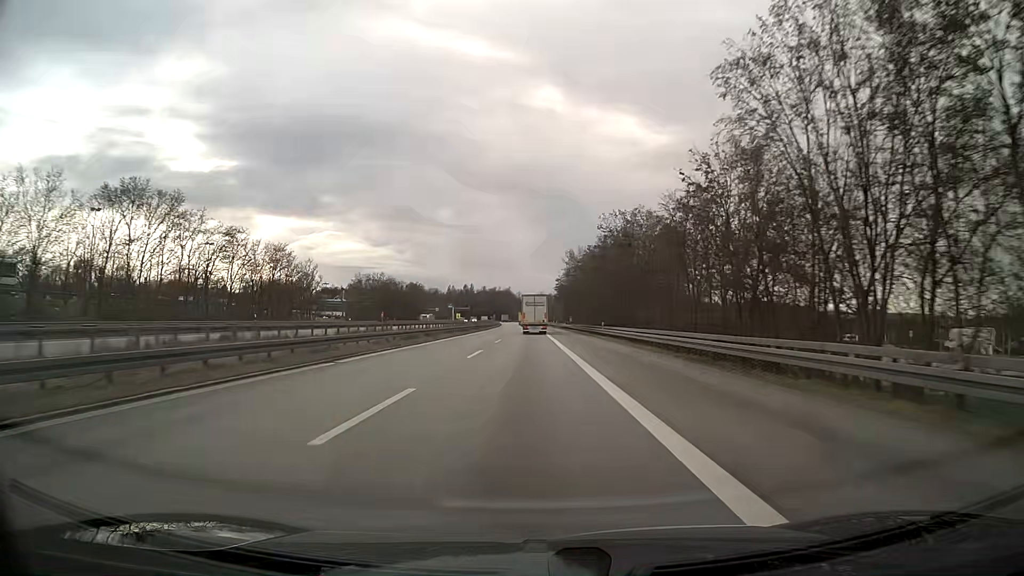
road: motorway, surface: asphalt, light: Day
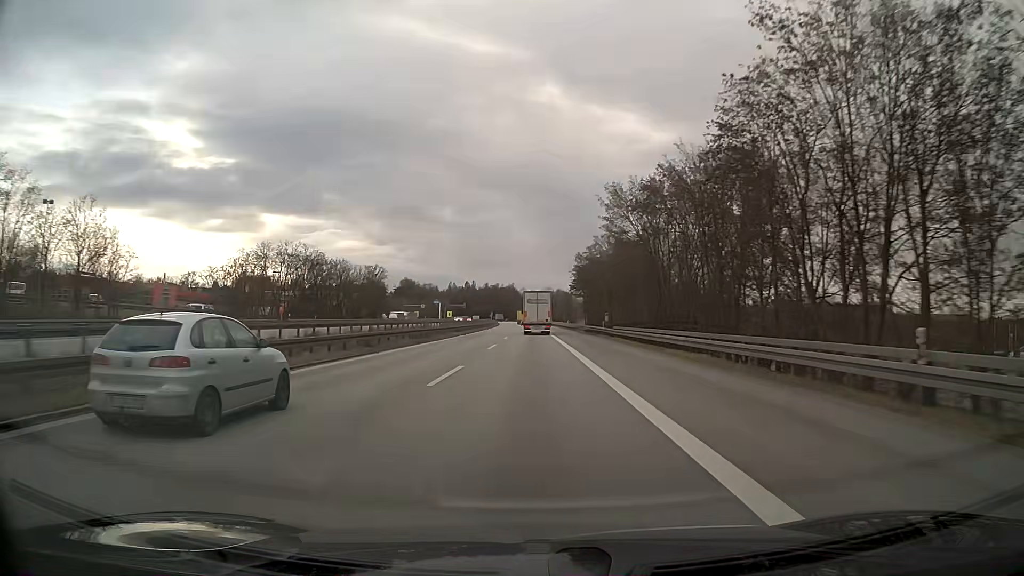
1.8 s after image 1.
(-0.2, +46.9) m; -1°
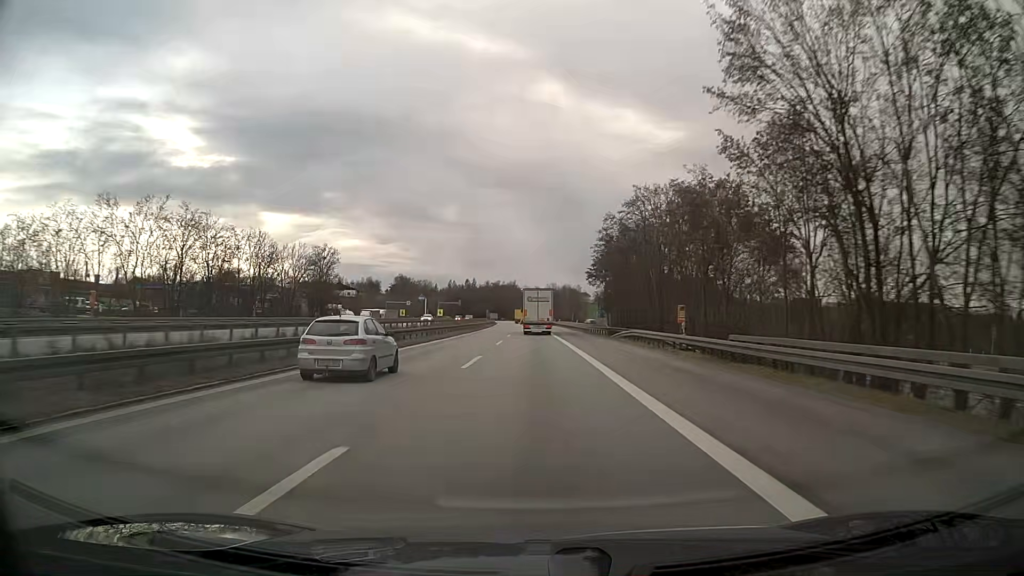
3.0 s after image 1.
(-0.1, +30.8) m; 0°
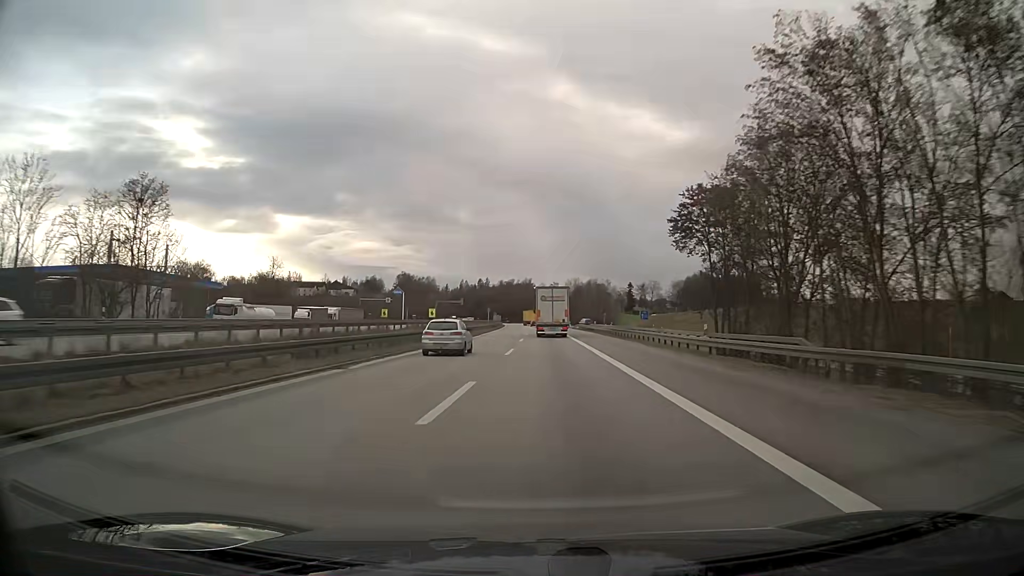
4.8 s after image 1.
(-0.4, +45.9) m; -1°
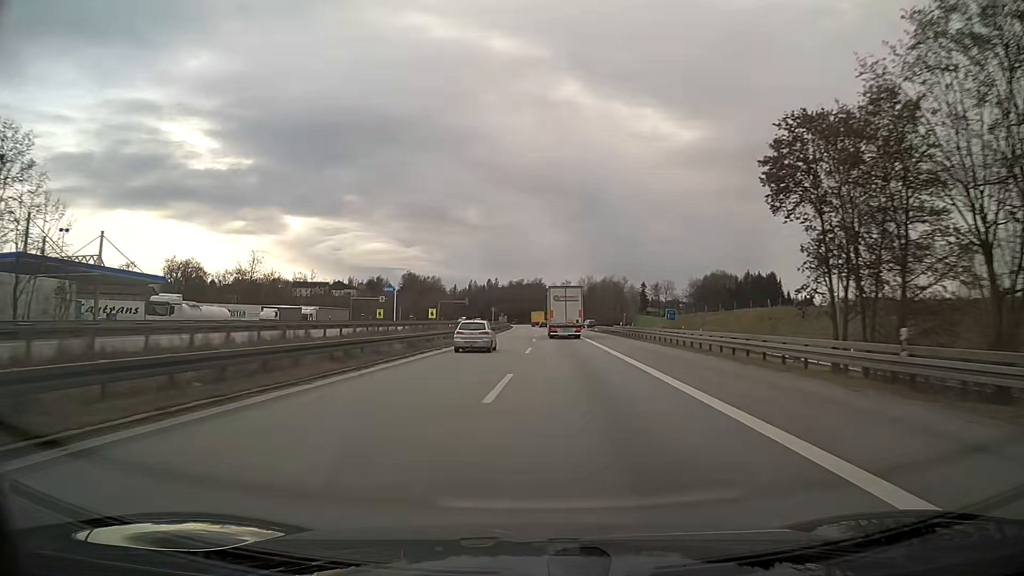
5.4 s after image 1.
(-0.1, +15.4) m; -1°
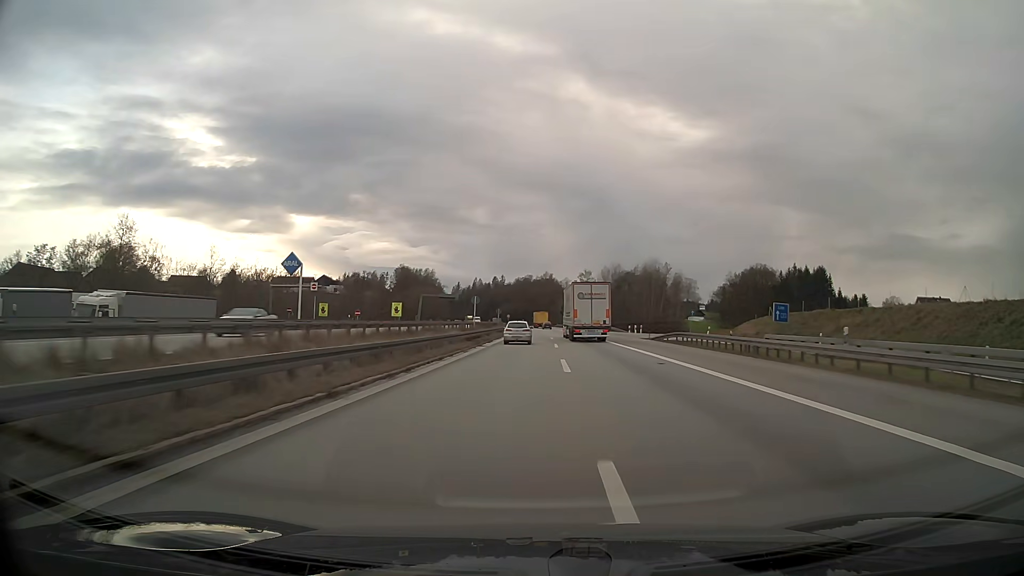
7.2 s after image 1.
(-0.4, +46.6) m; -1°
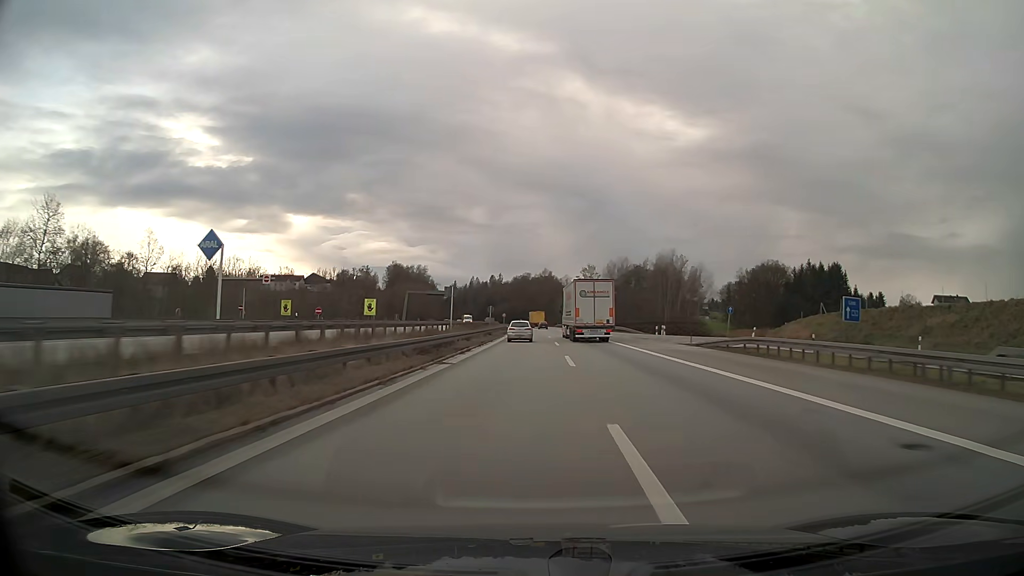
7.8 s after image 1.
(0.0, +15.6) m; 0°
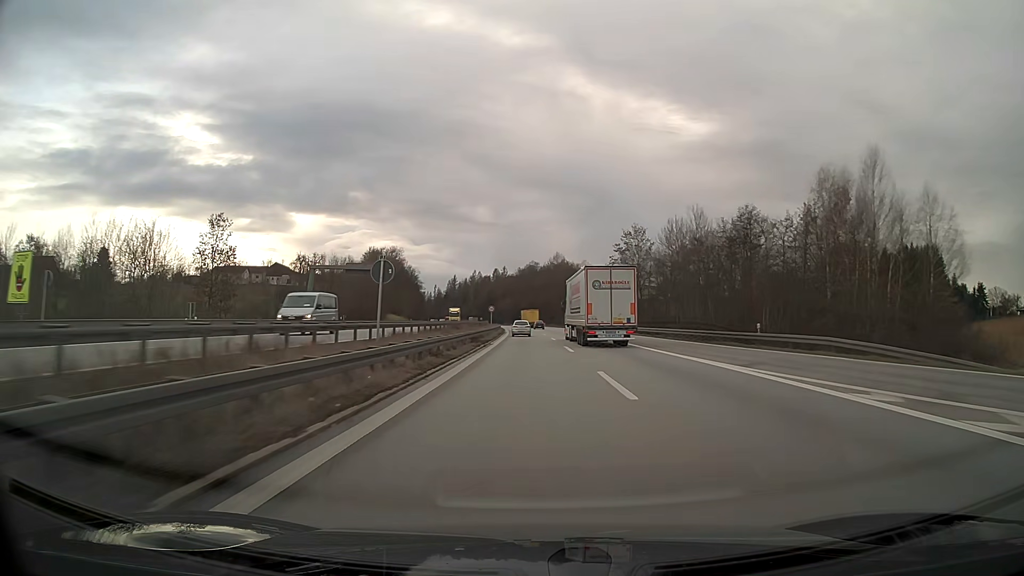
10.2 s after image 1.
(-0.3, +62.8) m; -1°
(0, +10) (0, +20) (0, +30) (0, +40) (0, +50) (-1, +60) (-1, +70) (-1, +80) (-2, +90) (-2, +100) m
